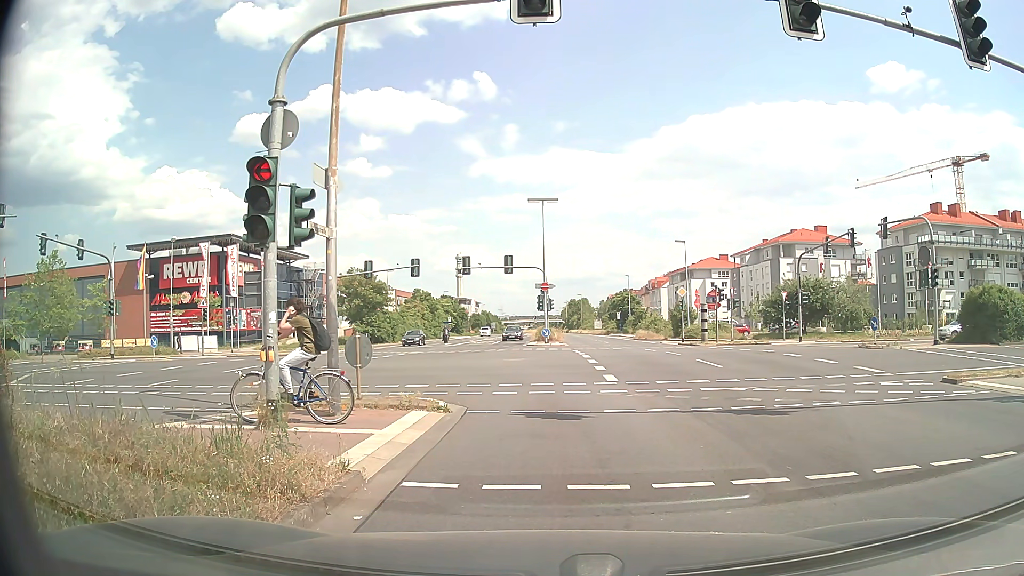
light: Day
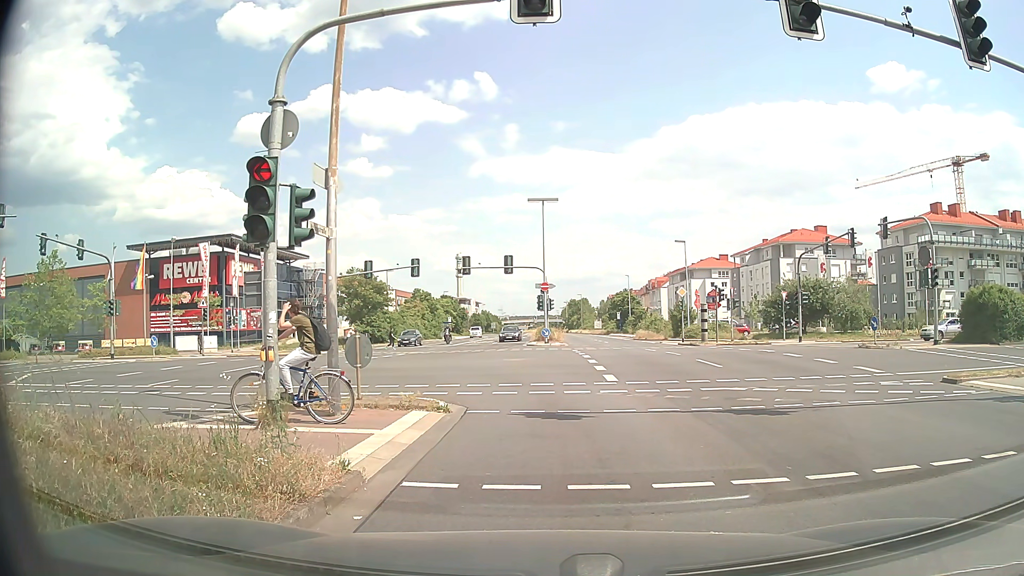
(0.0, 0.0) m; 0°
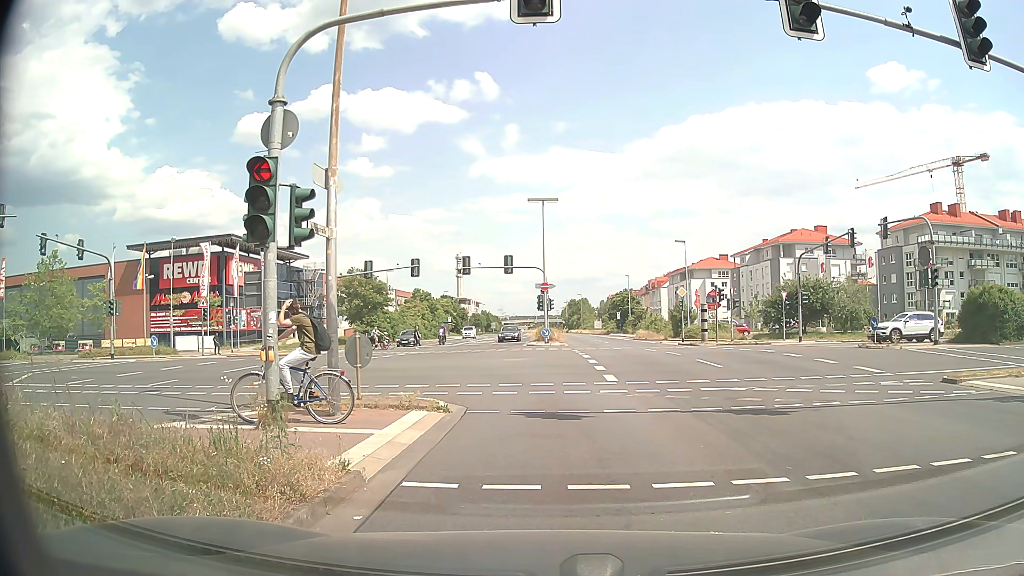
(0.0, 0.0) m; 0°
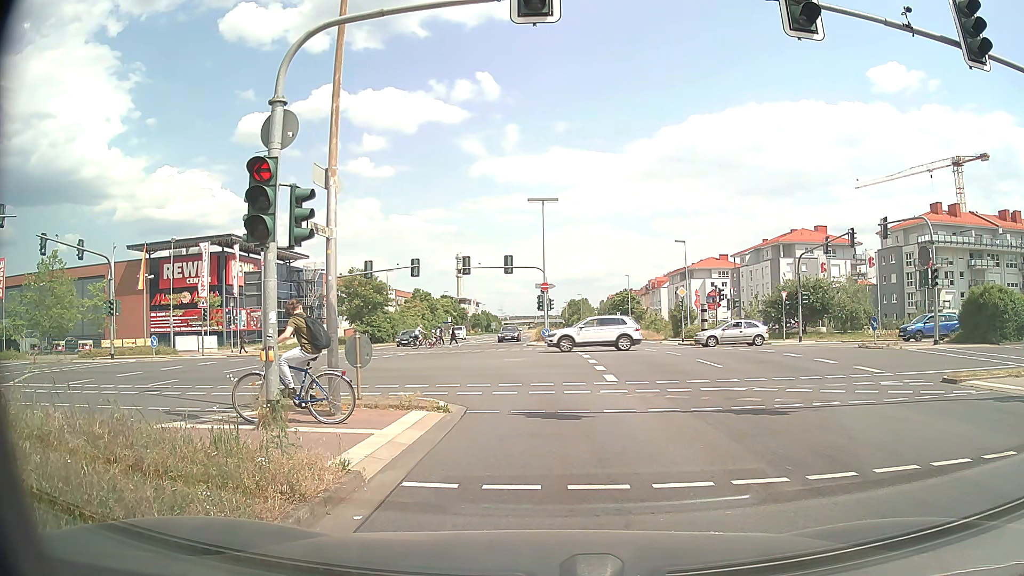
(0.0, 0.0) m; 0°
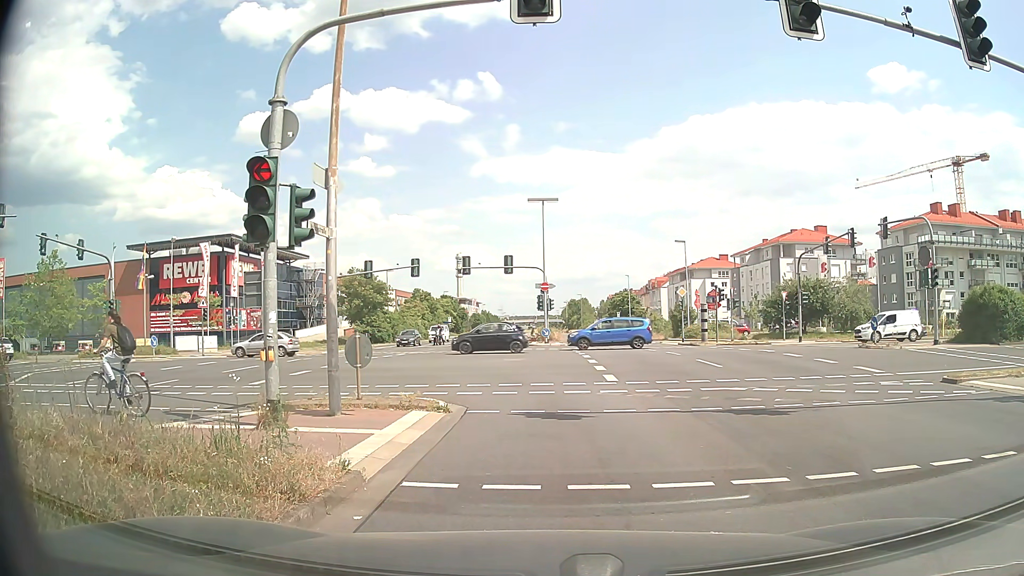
(0.0, 0.0) m; 0°
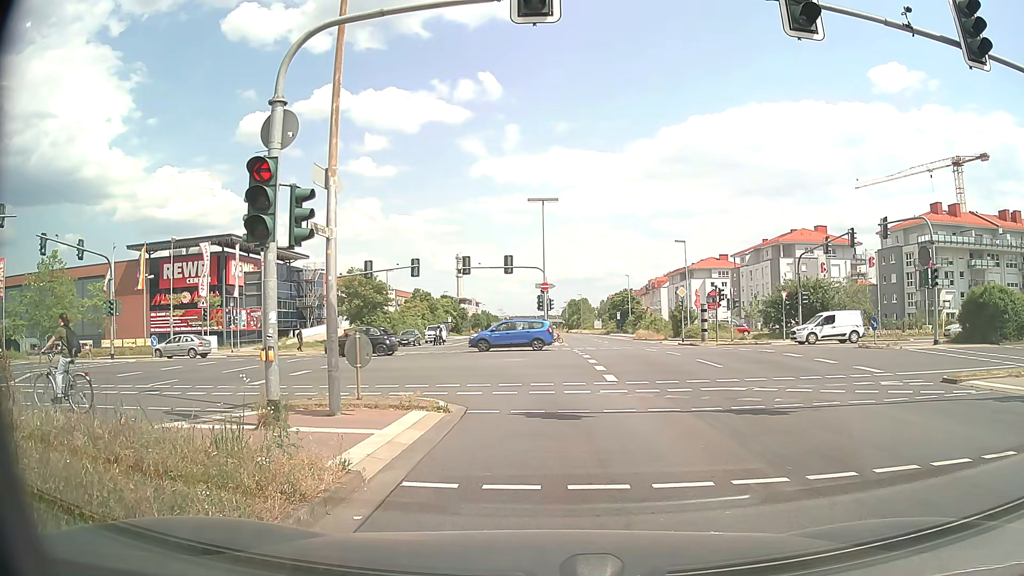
(0.0, 0.0) m; 0°
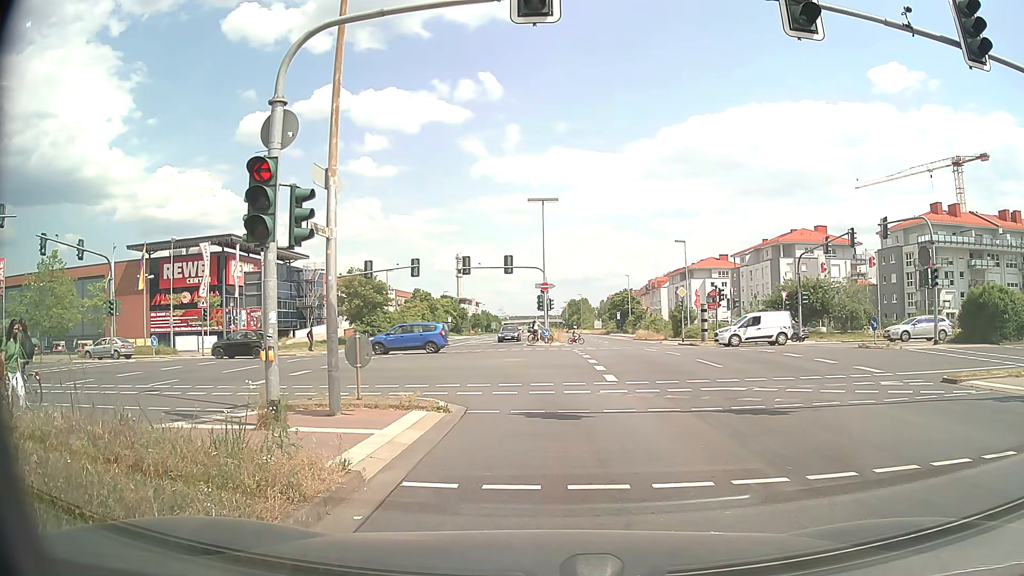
(0.0, 0.0) m; 0°
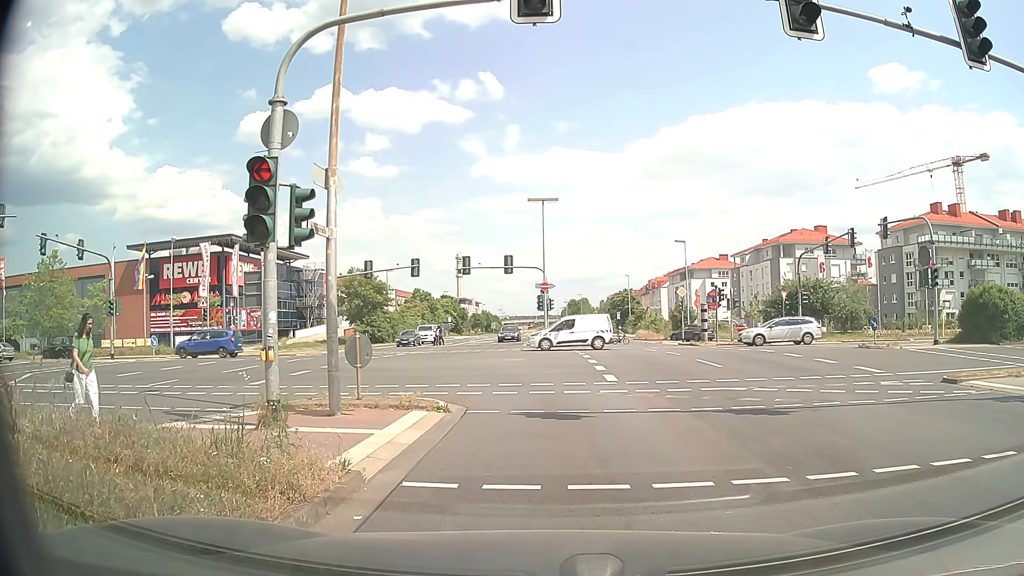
(0.0, 0.0) m; 0°
(0, +10) (-2, +20) (-8, +28) (-16, +33) (-26, +35) (-36, +35) (-46, +34) (-55, +33) (-65, +32) (-75, +31) m
